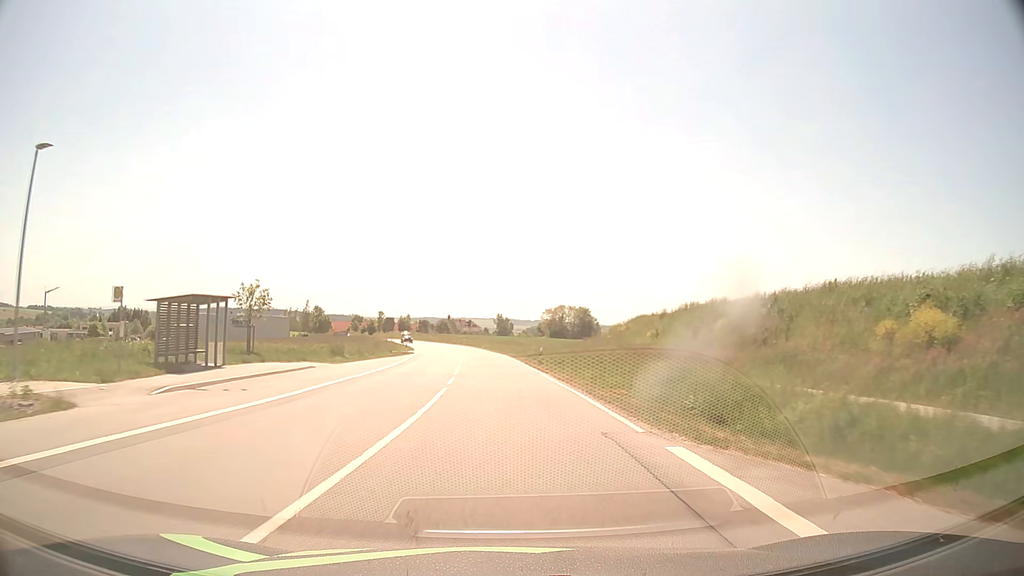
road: secondary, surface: asphalt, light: Day
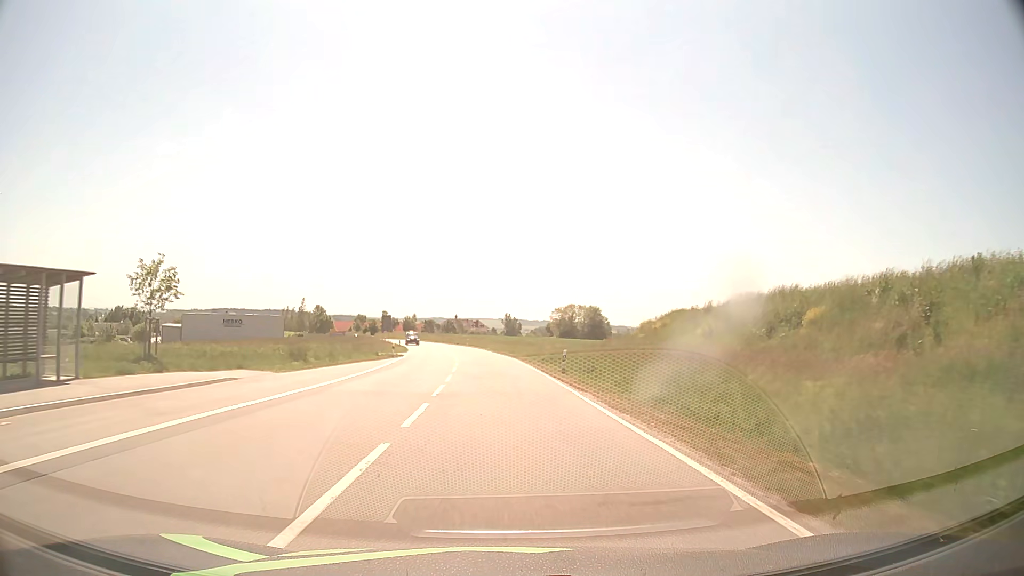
(-0.1, +10.8) m; -1°
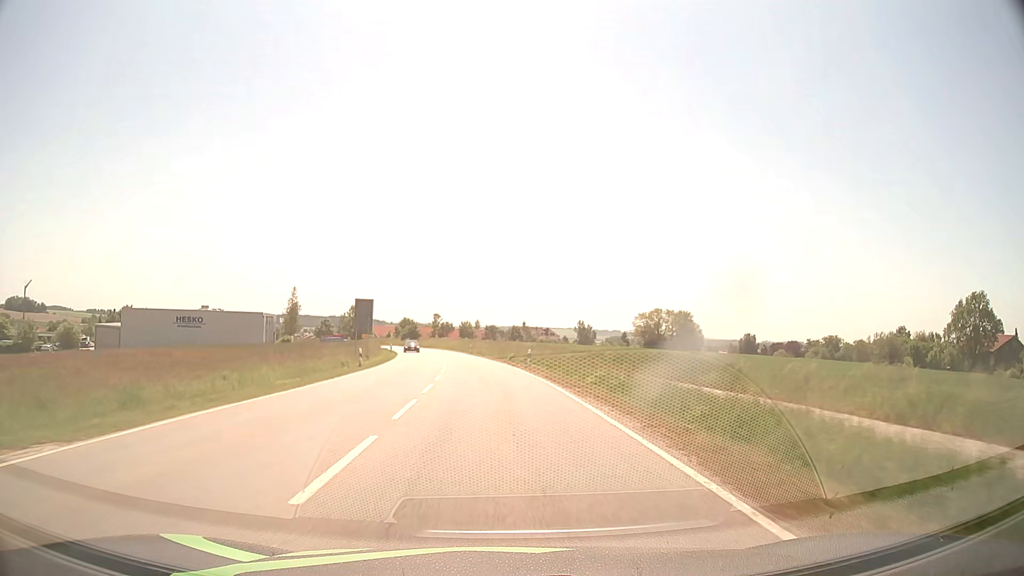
(-2.4, +53.6) m; -6°
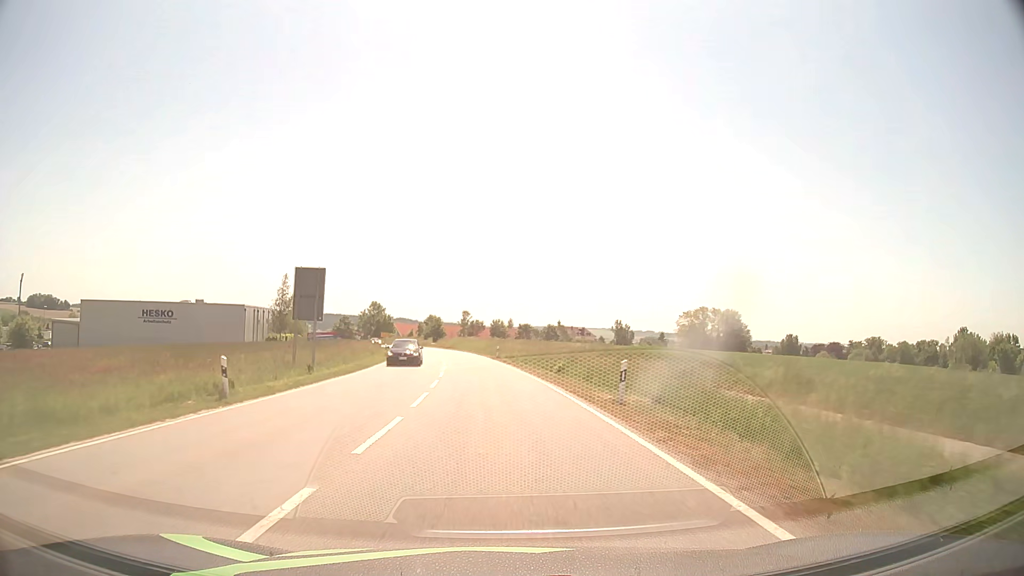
(-0.5, +21.5) m; -3°
